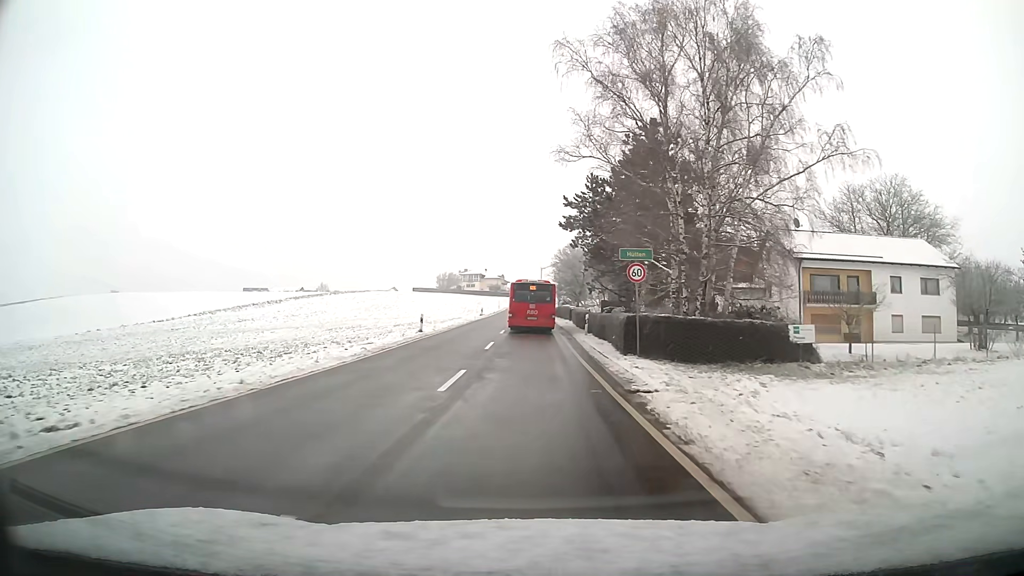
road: tertiary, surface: asphalt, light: Day
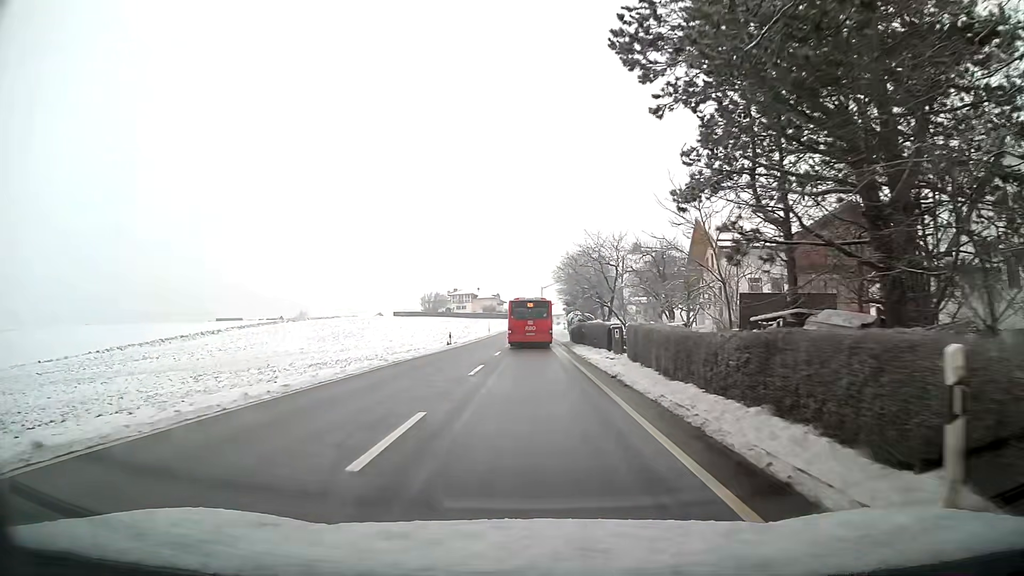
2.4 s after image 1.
(-0.1, +29.9) m; 0°
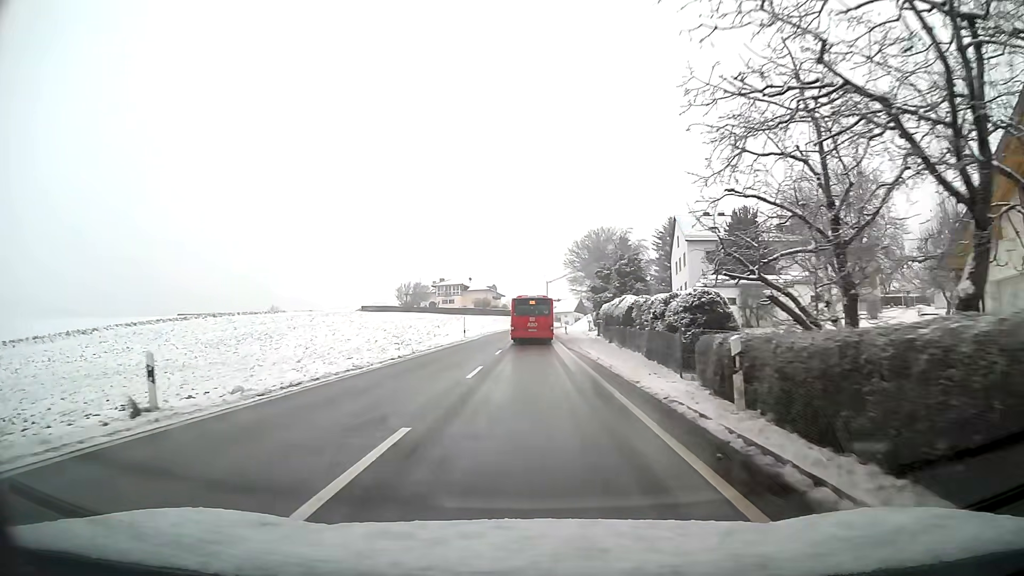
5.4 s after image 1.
(0.0, +37.5) m; 0°
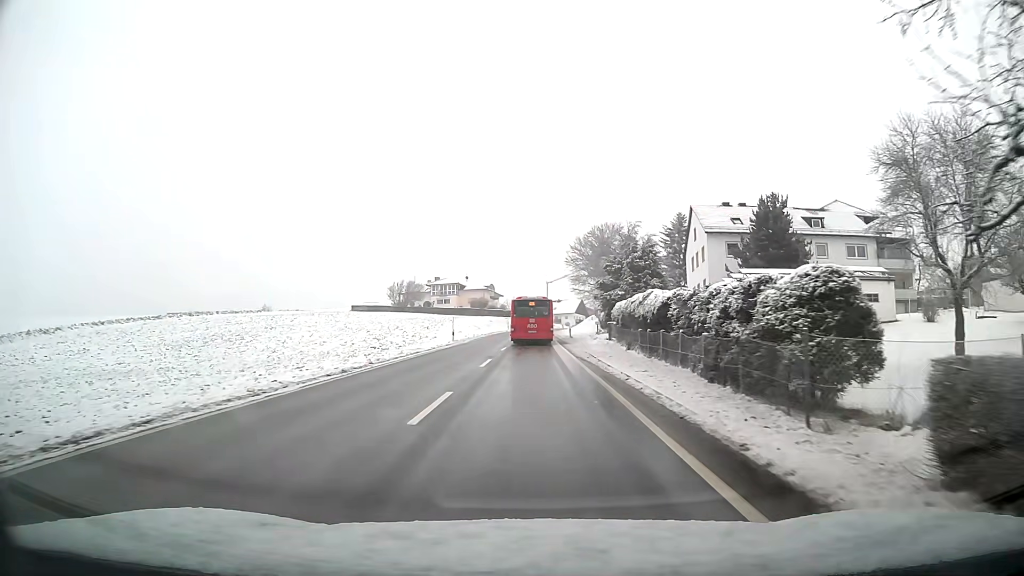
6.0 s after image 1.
(0.0, +7.7) m; 0°
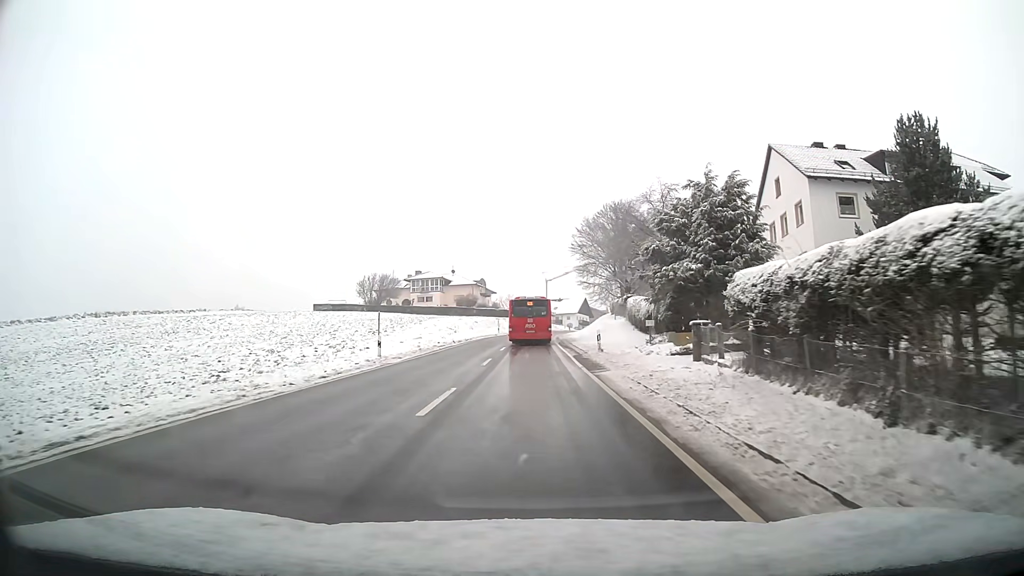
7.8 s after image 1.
(0.0, +23.2) m; 0°
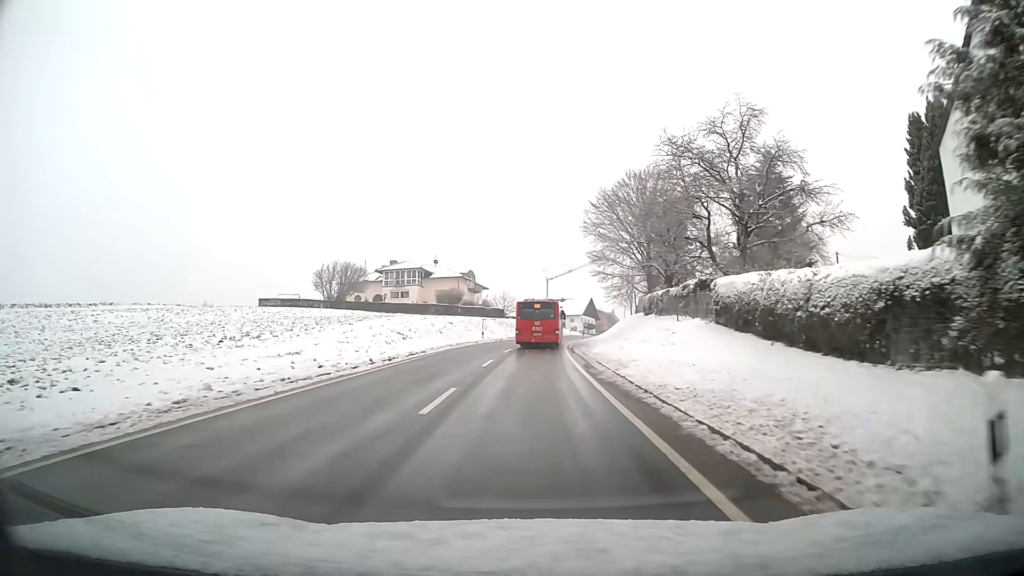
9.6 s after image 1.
(0.0, +23.5) m; 0°
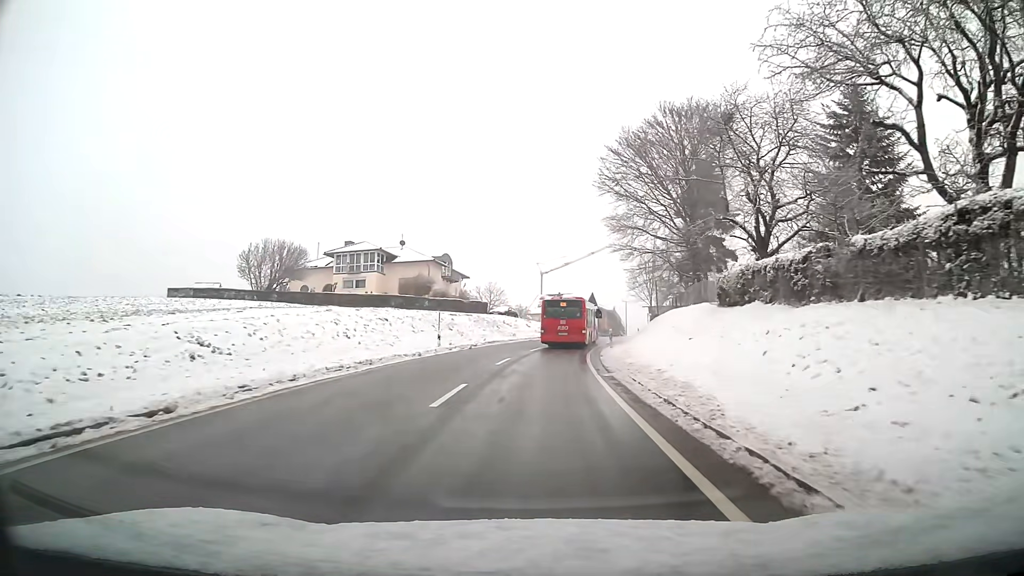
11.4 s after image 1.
(+0.1, +23.2) m; +1°
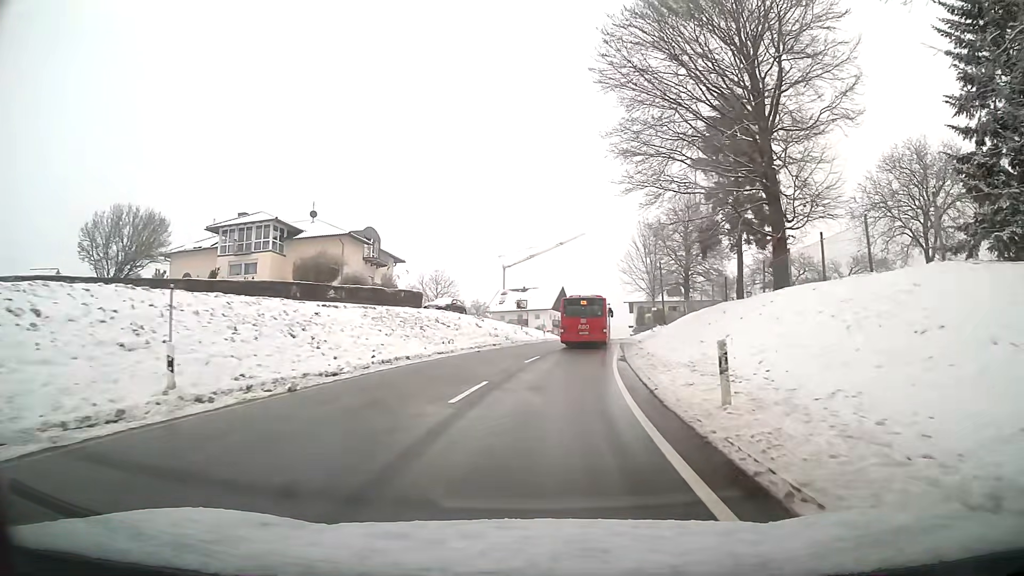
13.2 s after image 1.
(+0.6, +23.3) m; +4°
(0, +10) (+1, +20) (+2, +30) (+3, +40) (+4, +50) (+5, +60) (+7, +70) (+8, +80) (+9, +90) (+10, +99) m
